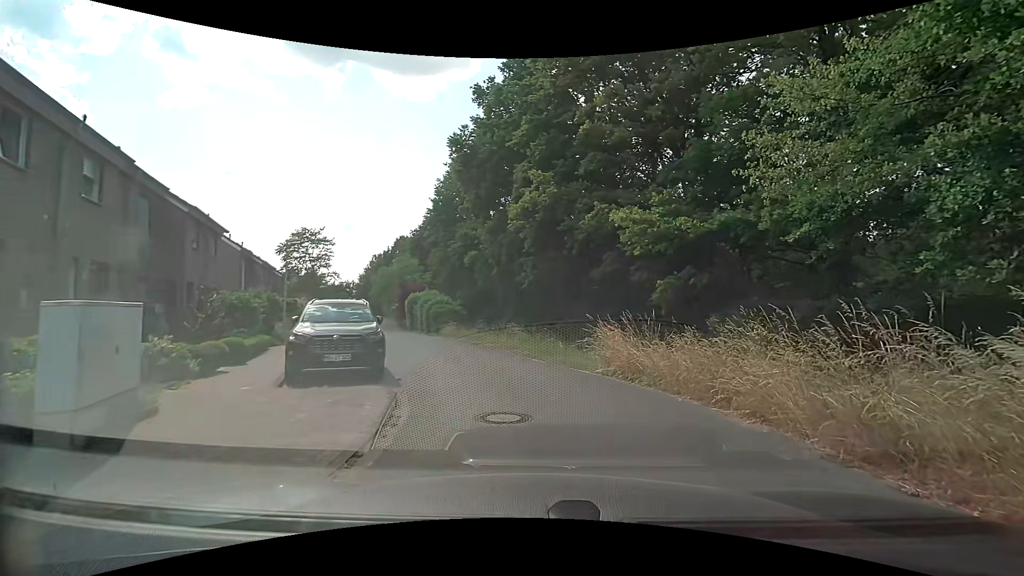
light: Day
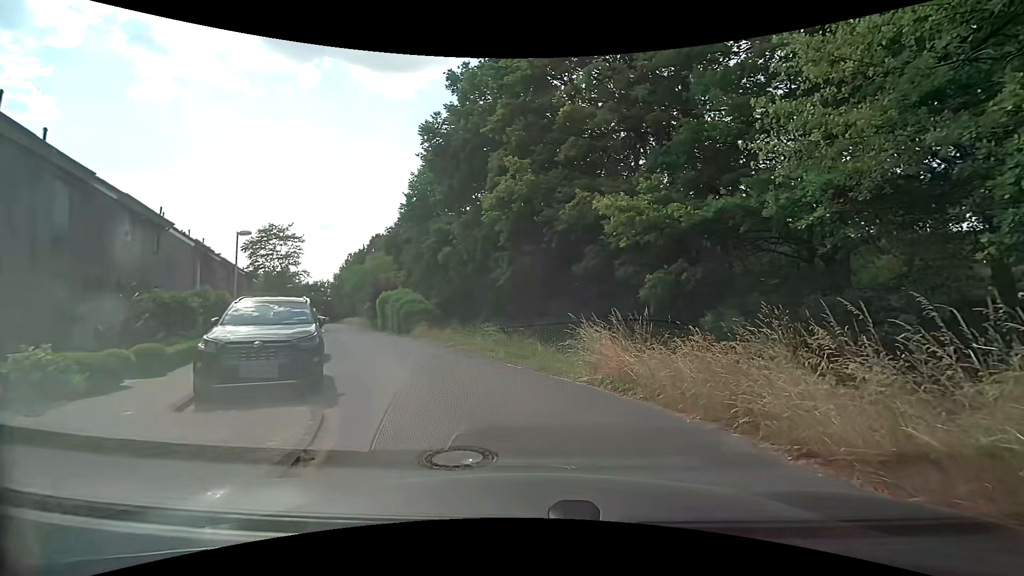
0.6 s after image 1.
(0.0, +1.8) m; +3°
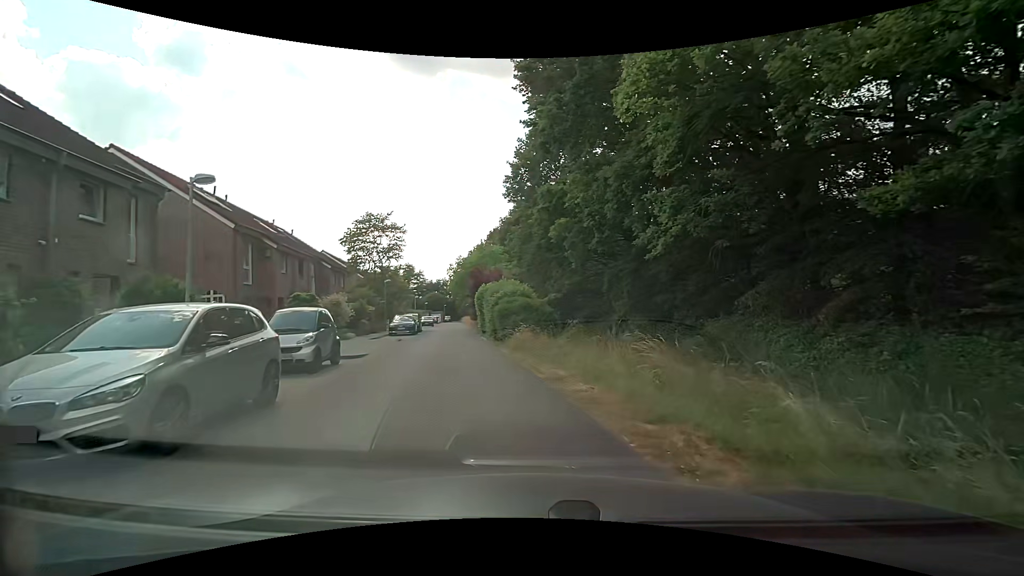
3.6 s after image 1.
(-1.3, +10.7) m; -16°
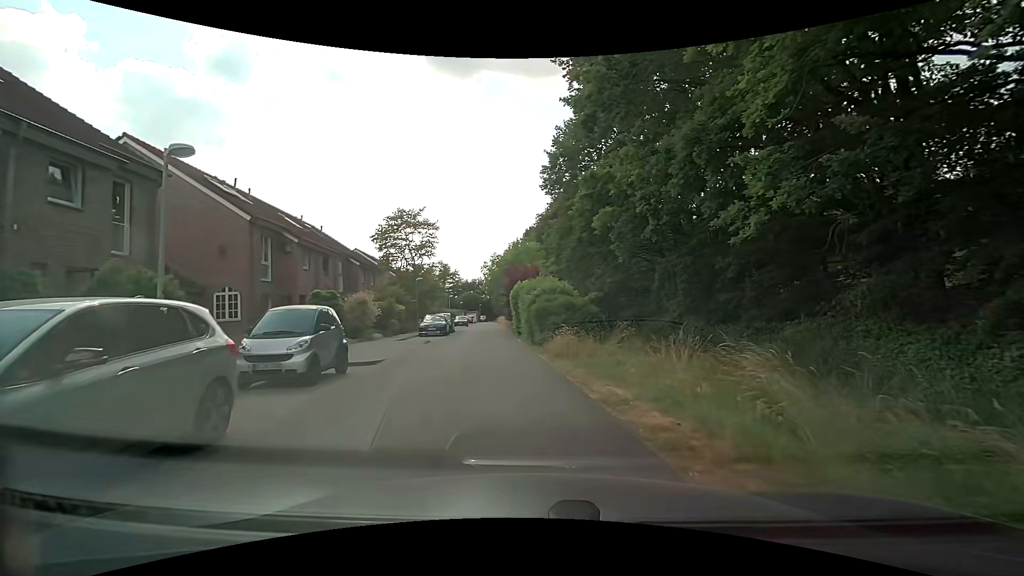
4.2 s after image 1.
(-0.1, +2.6) m; -6°
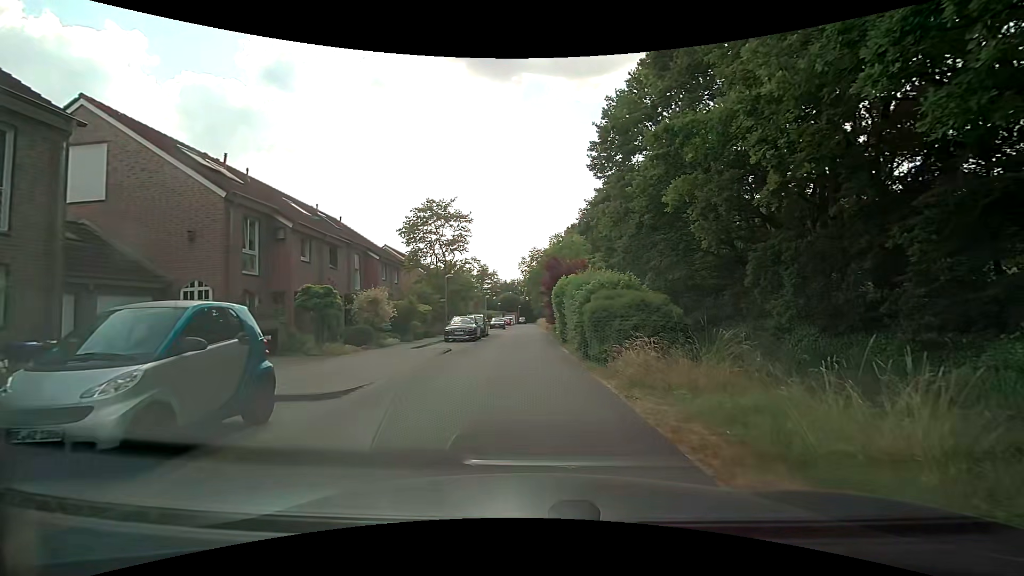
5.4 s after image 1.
(-0.2, +5.4) m; -5°
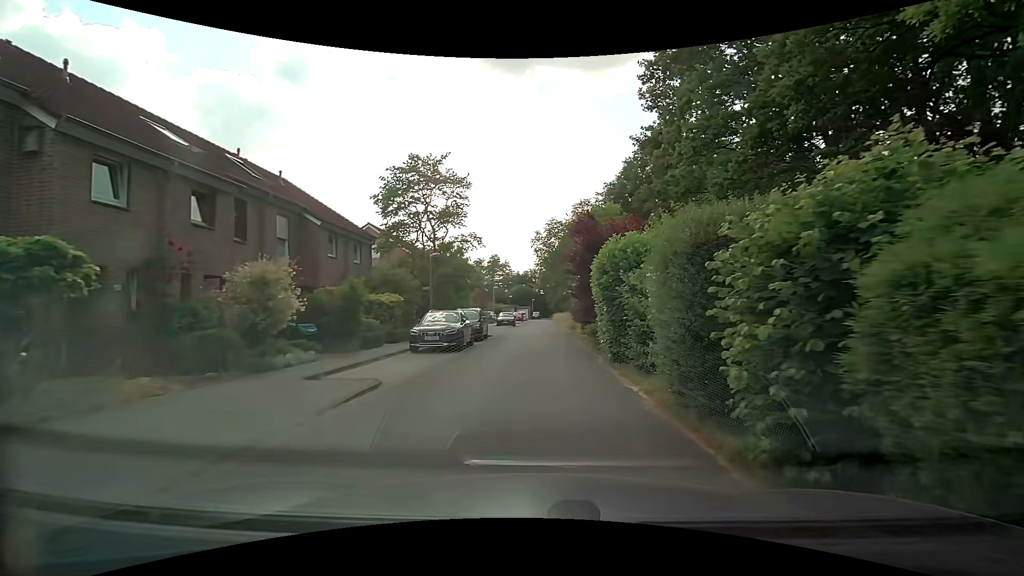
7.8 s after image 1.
(0.0, +11.1) m; -1°
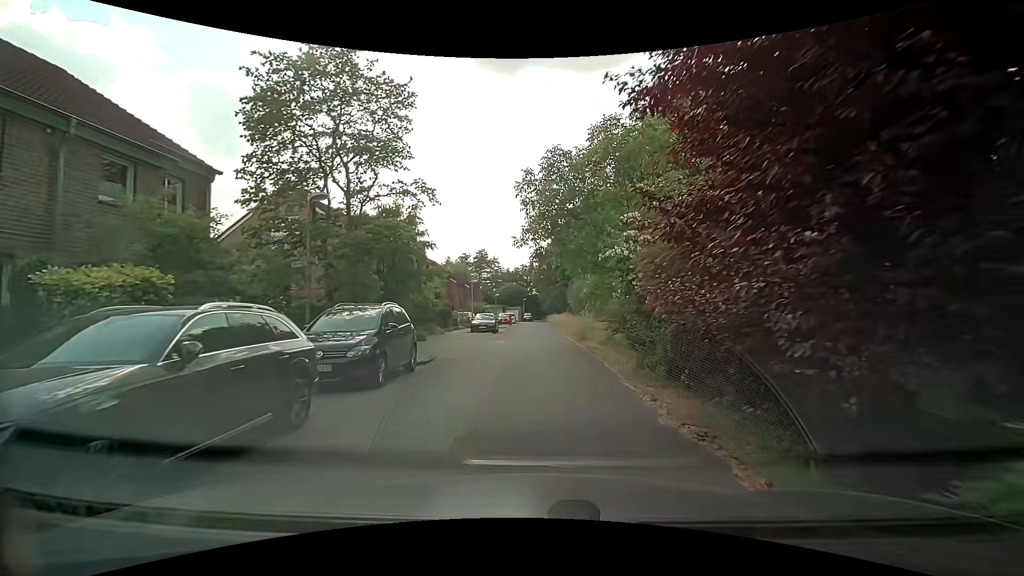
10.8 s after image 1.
(+0.3, +14.5) m; +1°
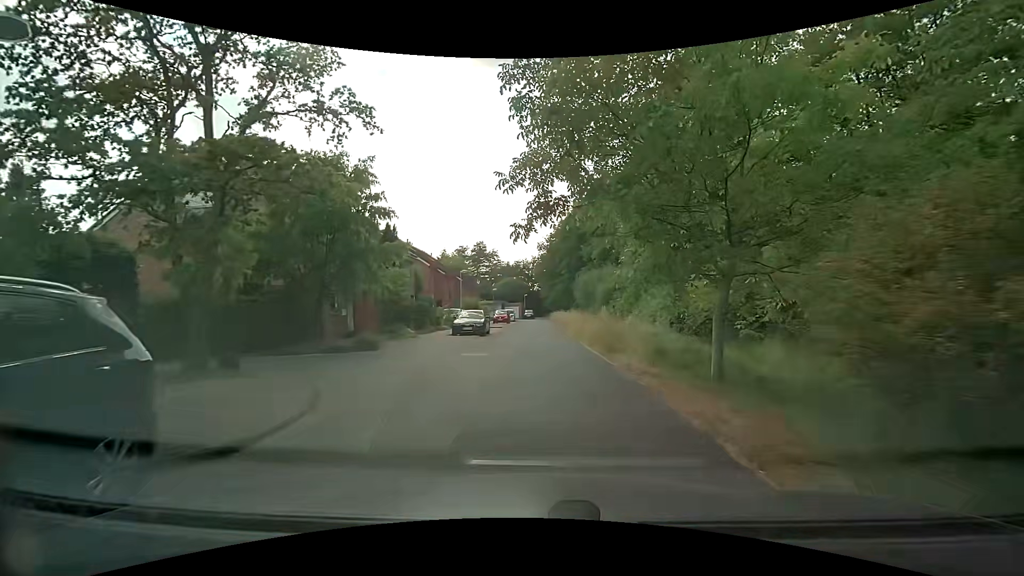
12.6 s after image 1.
(+0.1, +8.4) m; -1°
